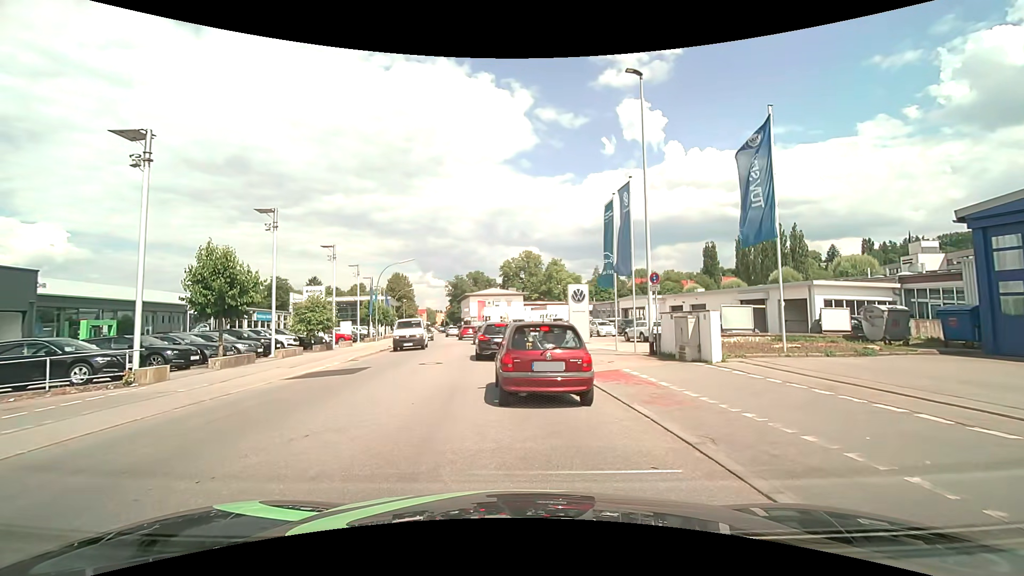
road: tertiary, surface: asphalt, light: Day
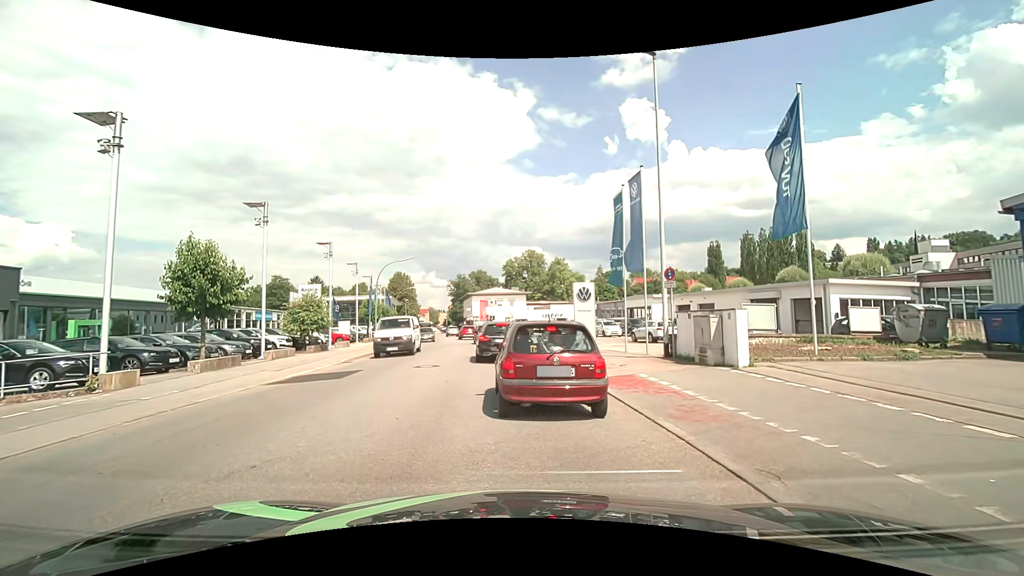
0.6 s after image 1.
(0.0, +1.3) m; -1°
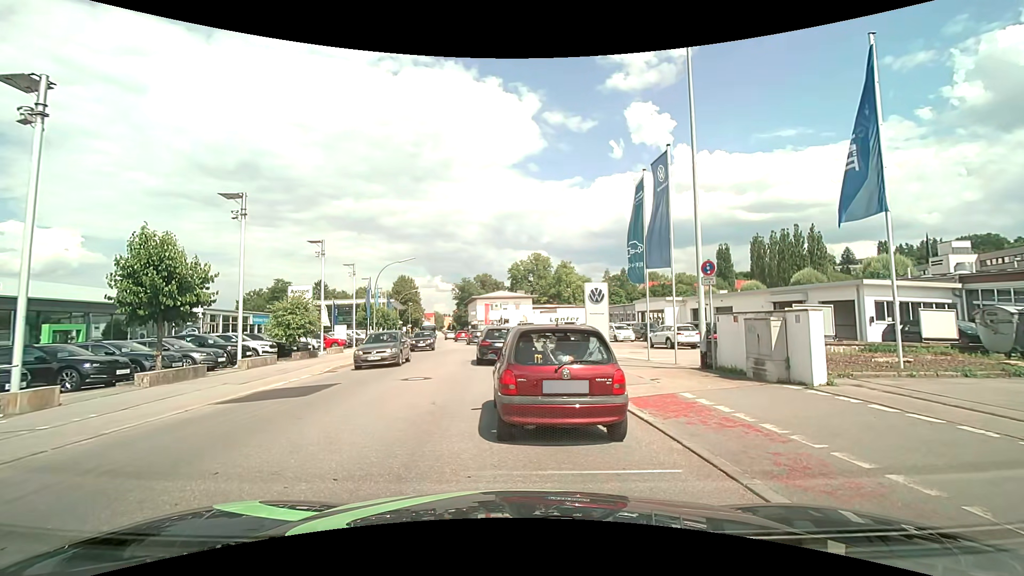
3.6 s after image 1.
(0.0, +2.6) m; 0°
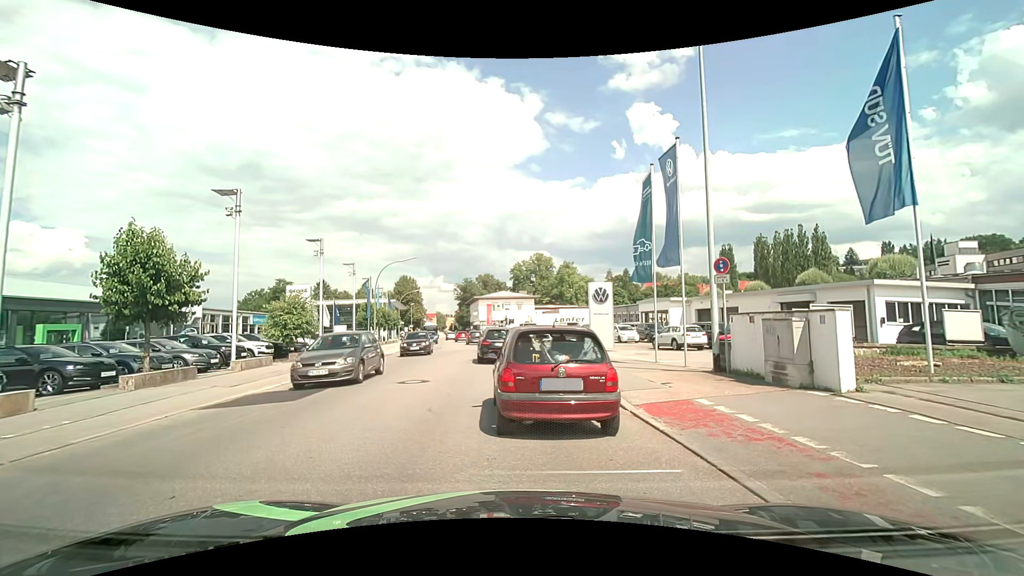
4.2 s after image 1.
(0.0, +0.7) m; 0°
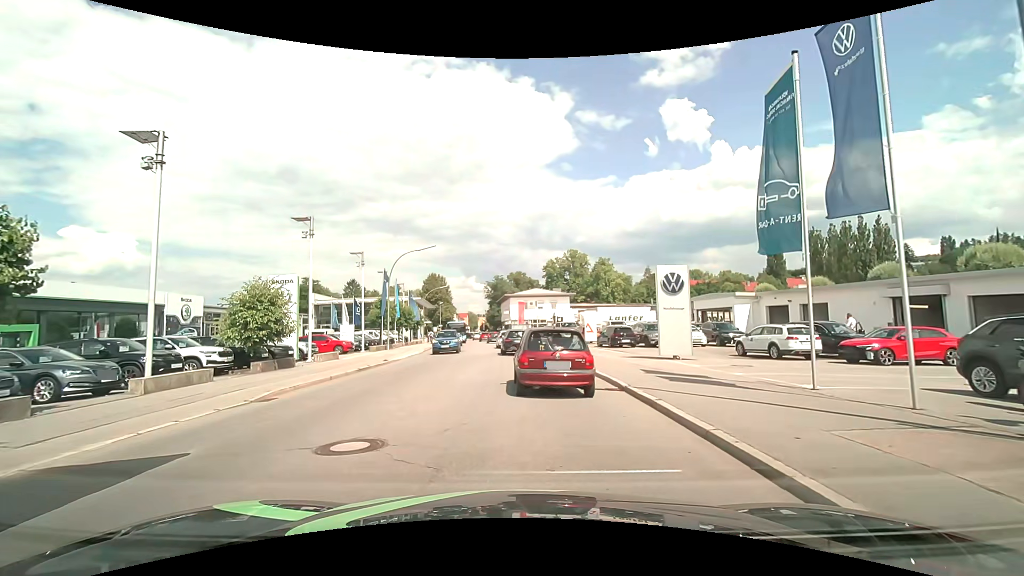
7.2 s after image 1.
(-0.3, +7.6) m; -4°
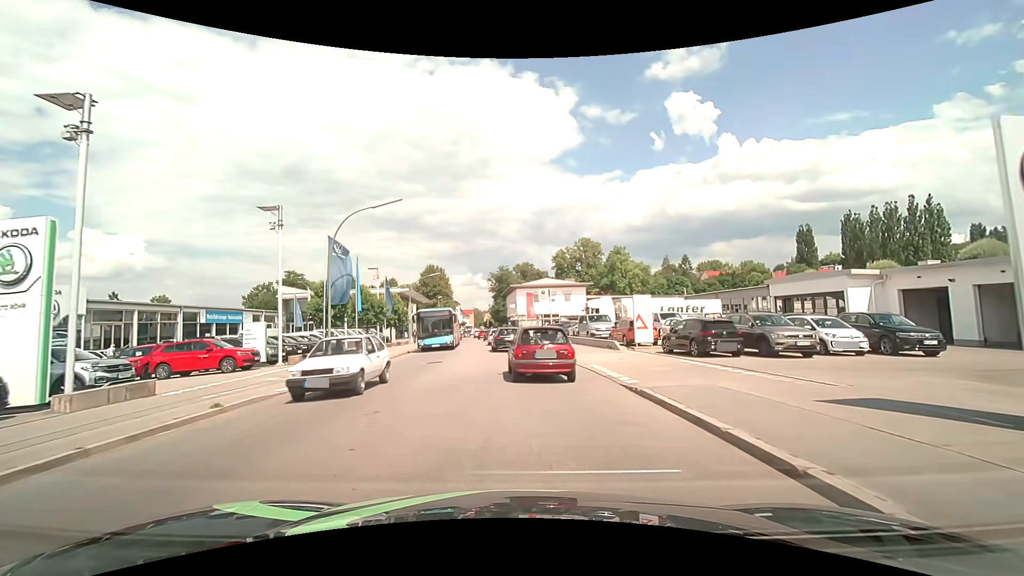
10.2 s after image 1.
(-0.2, +14.9) m; -1°
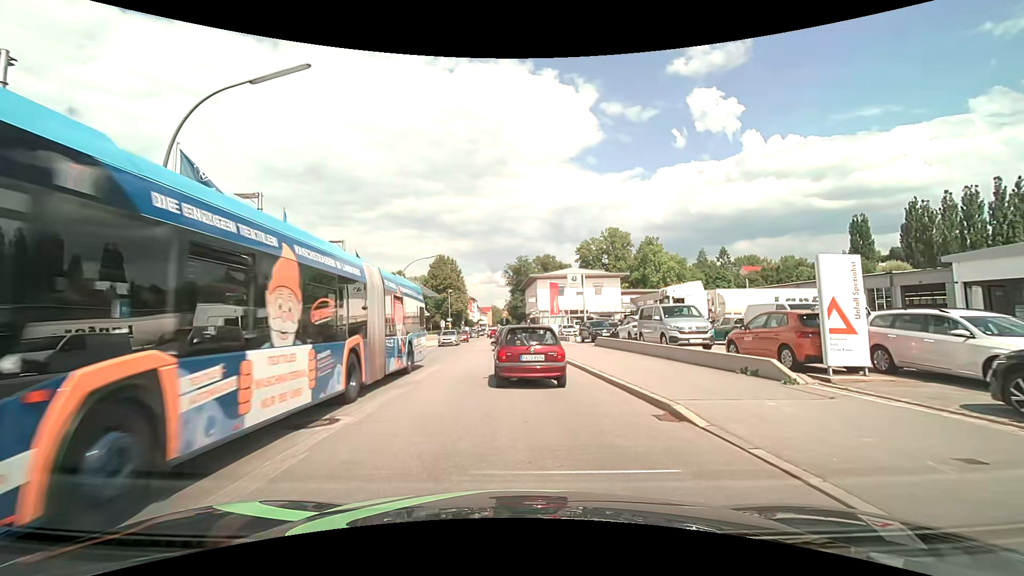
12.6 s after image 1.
(-0.2, +14.2) m; -2°
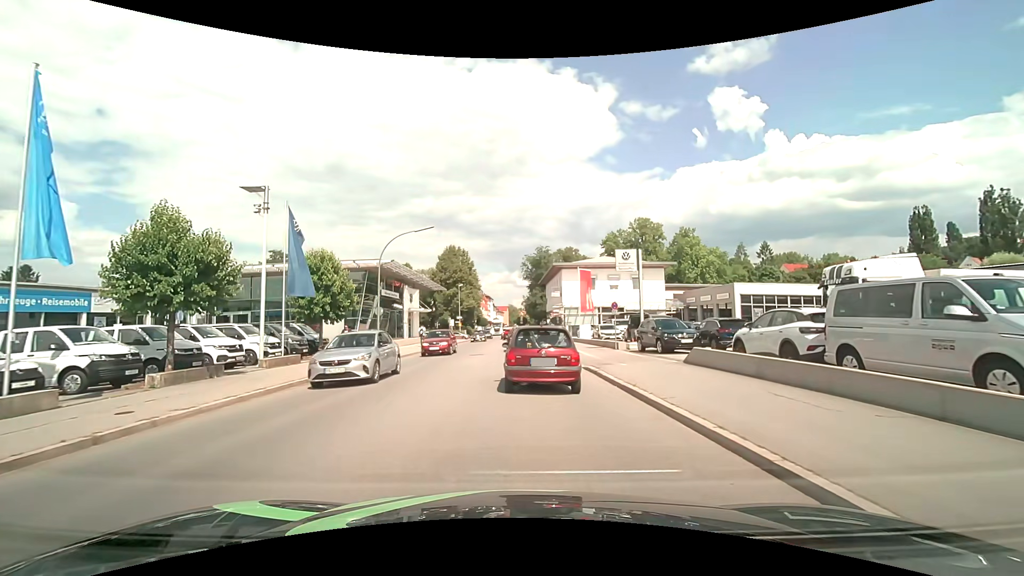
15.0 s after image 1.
(-0.5, +13.2) m; -3°
